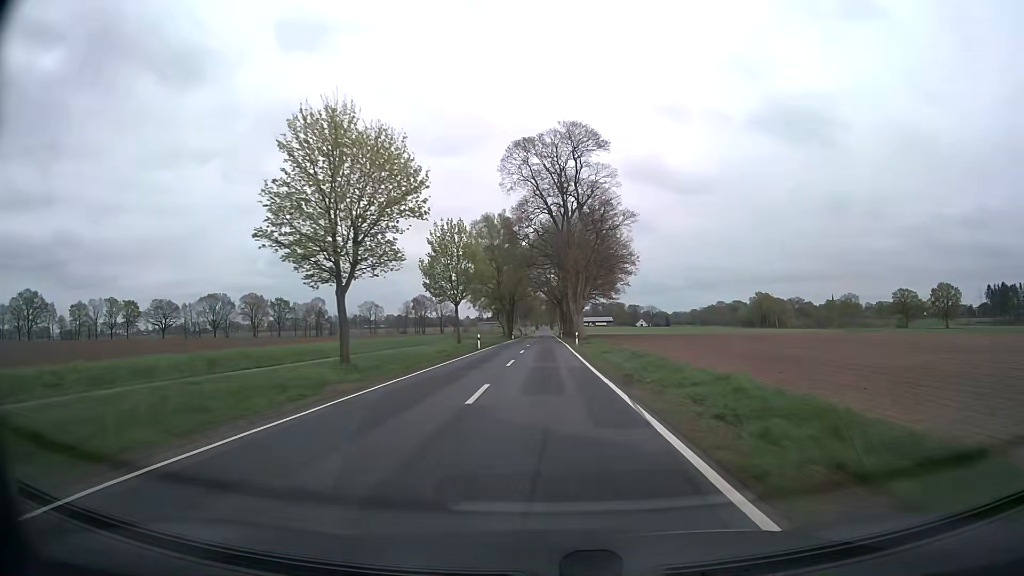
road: secondary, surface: asphalt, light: Day
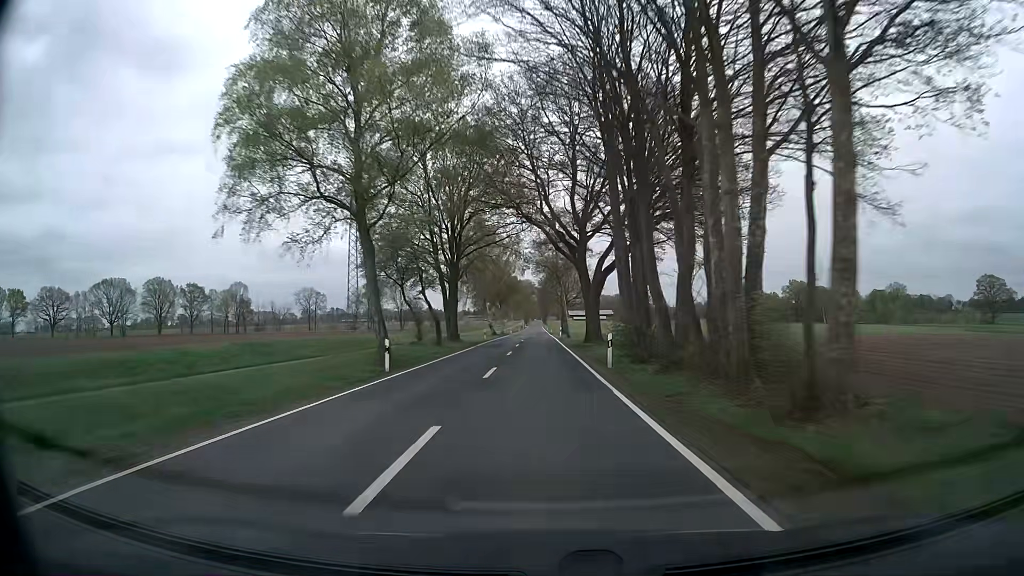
(+0.5, +79.0) m; +1°
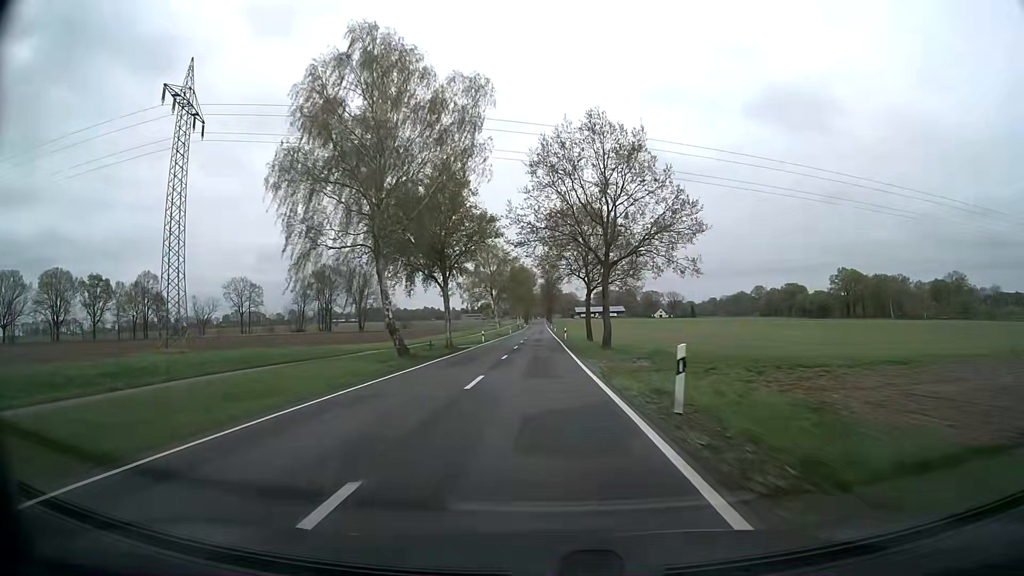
(-0.1, +63.3) m; 0°
(0, +10) (0, +20) (0, +30) (0, +40) (0, +50) (0, +60) (0, +70) (0, +80) (0, +90) (-1, +100) m
